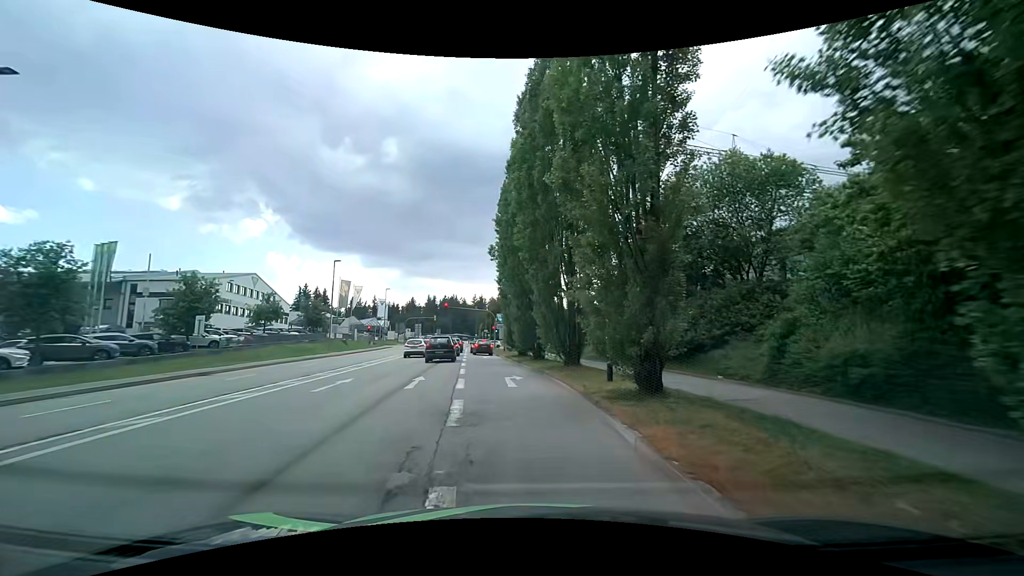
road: tertiary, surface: asphalt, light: Day
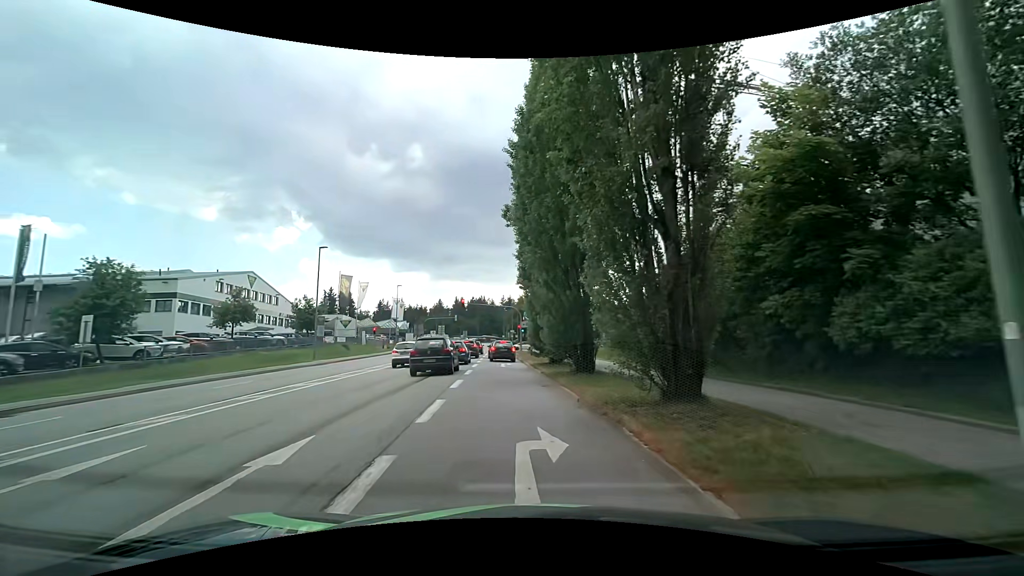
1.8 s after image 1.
(-0.3, +11.5) m; -4°
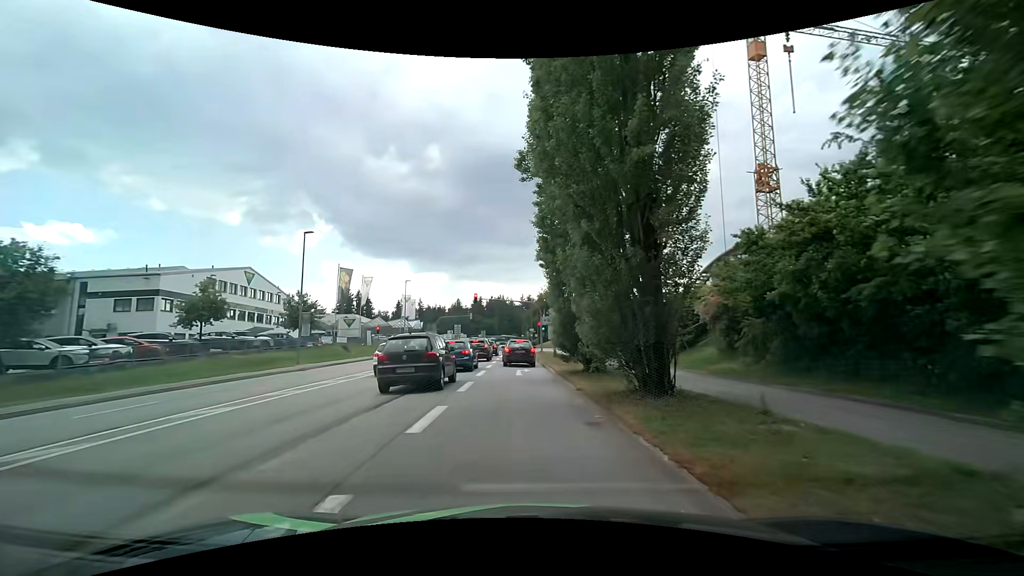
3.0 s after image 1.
(-0.1, +7.3) m; -2°
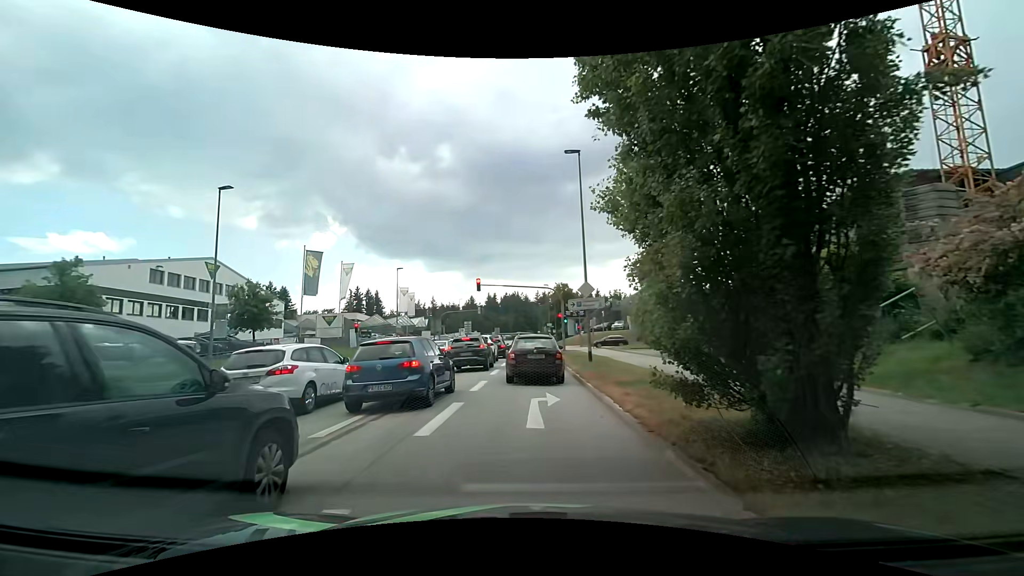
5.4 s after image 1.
(-0.3, +12.4) m; -2°
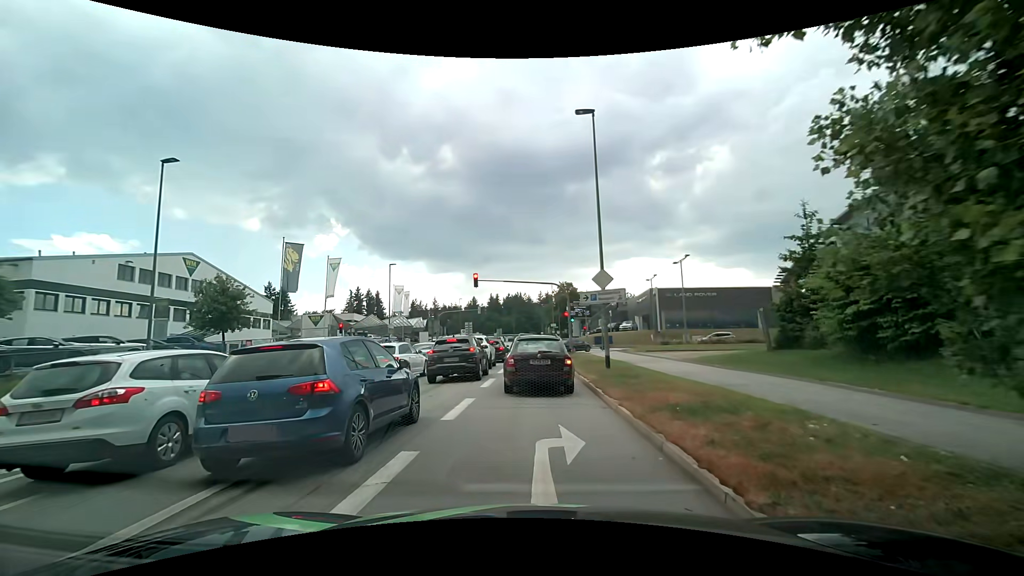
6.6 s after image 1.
(0.0, +4.4) m; -1°
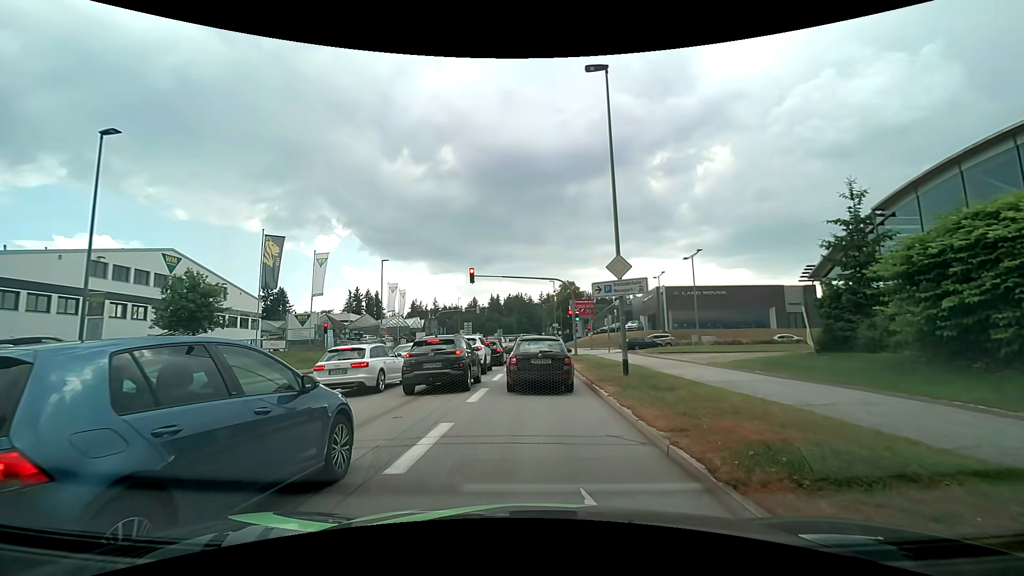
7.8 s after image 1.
(-0.1, +3.3) m; -2°
